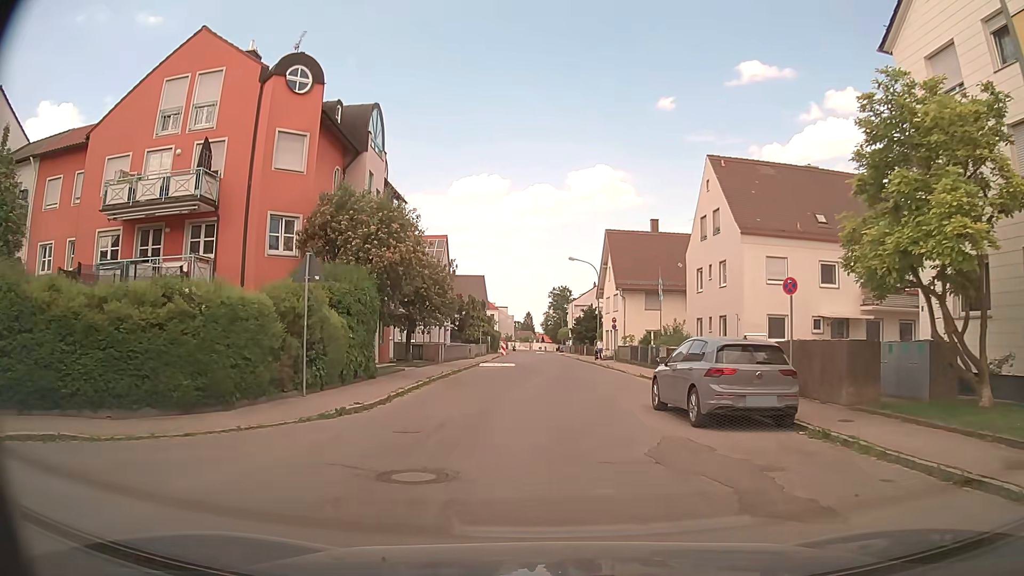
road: unclassified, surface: asphalt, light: Day
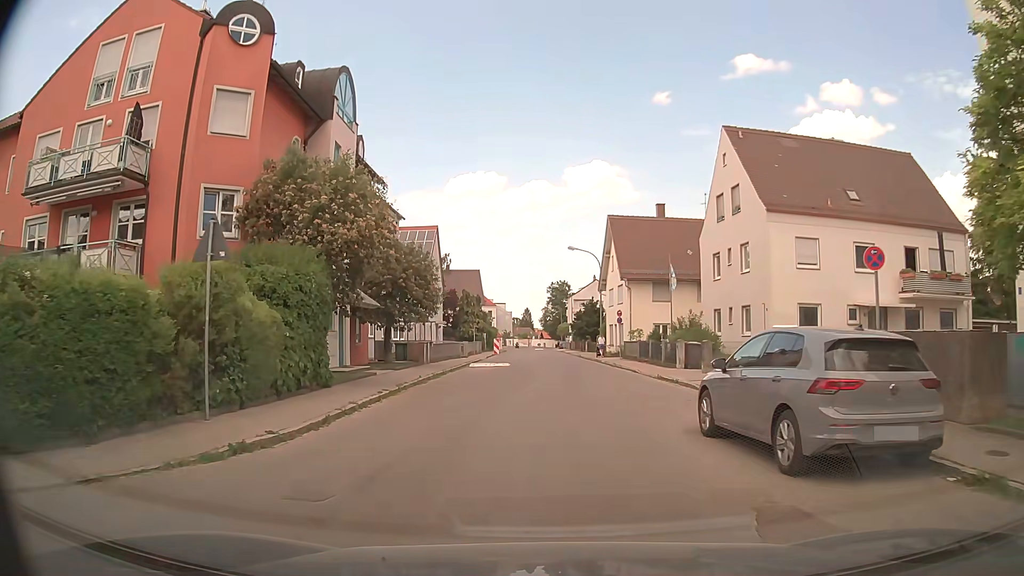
(0.0, +4.4) m; 0°
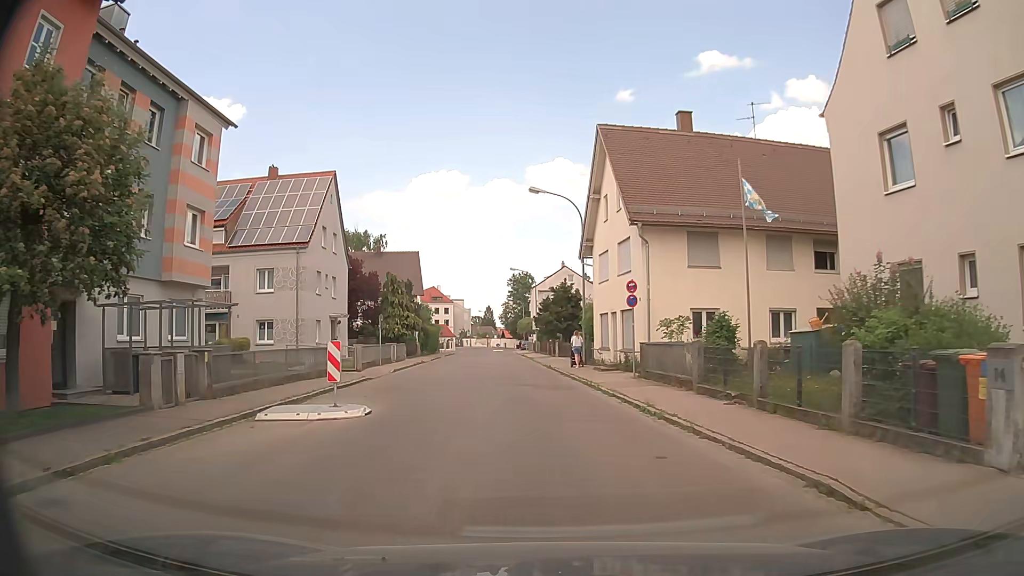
(+0.8, +21.7) m; +3°
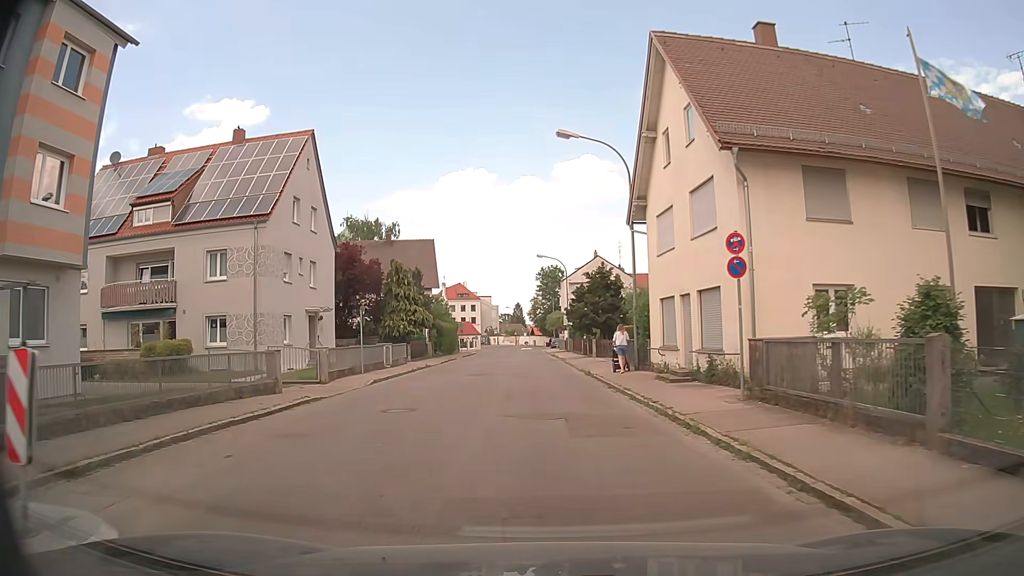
(-0.2, +9.1) m; -2°
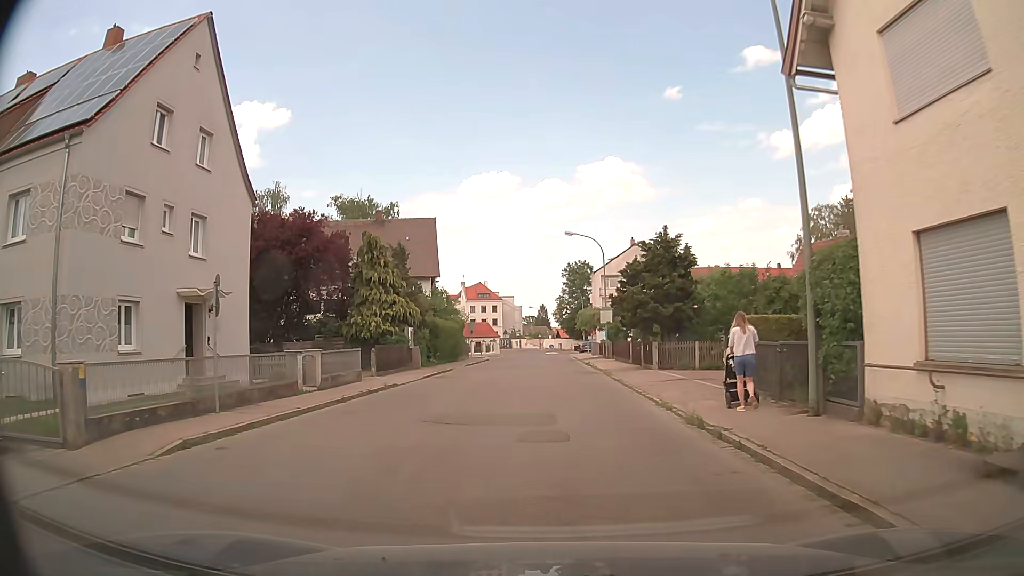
(-0.4, +14.5) m; -4°
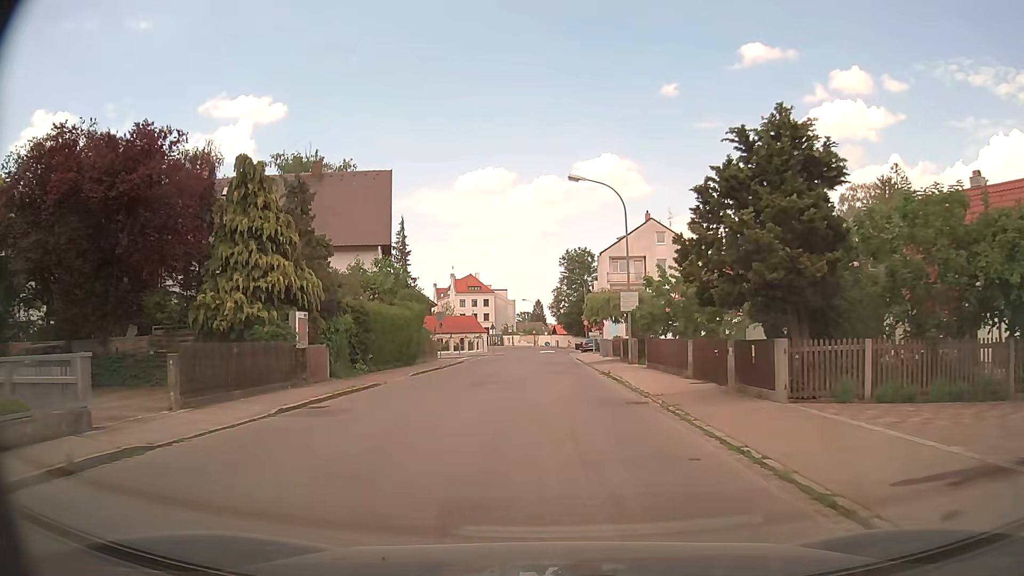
(+0.4, +15.4) m; +1°
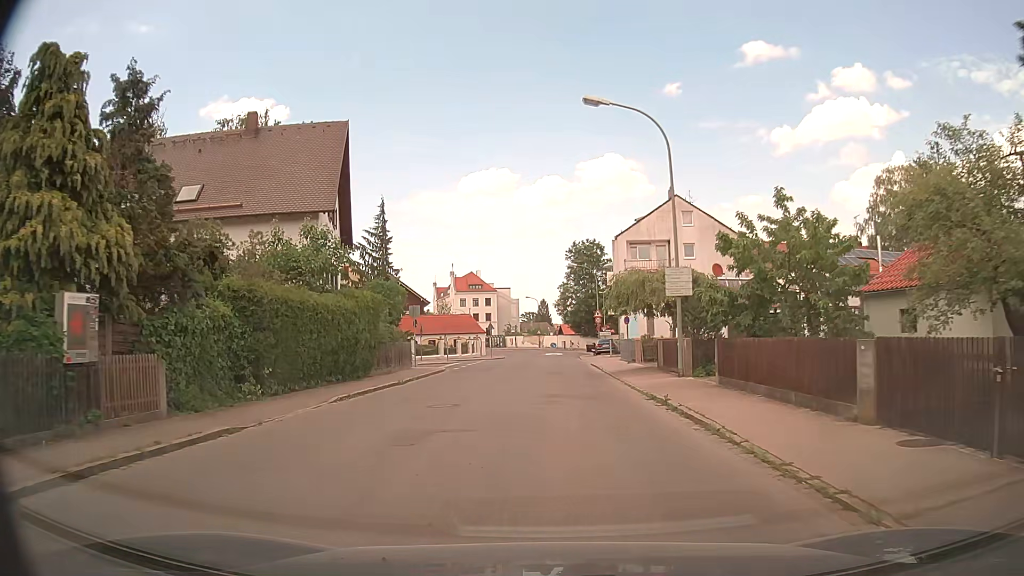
(+0.1, +10.7) m; 0°
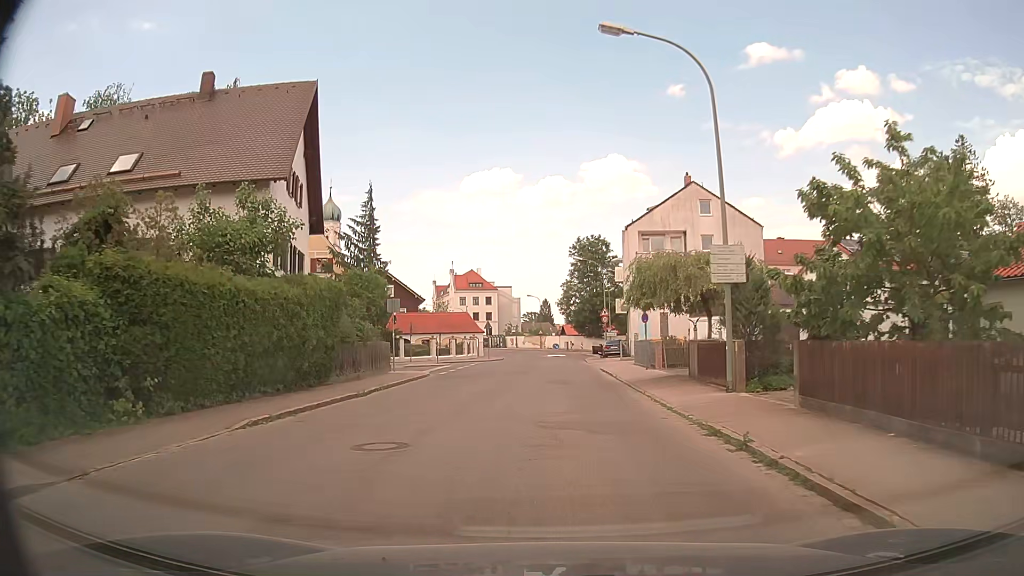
(0.0, +5.4) m; 0°
(0, +10) (0, +20) (0, +30) (0, +40) (0, +50) (+1, +60) (+3, +70) (+5, +79) (+10, +88) (+19, +93) m
